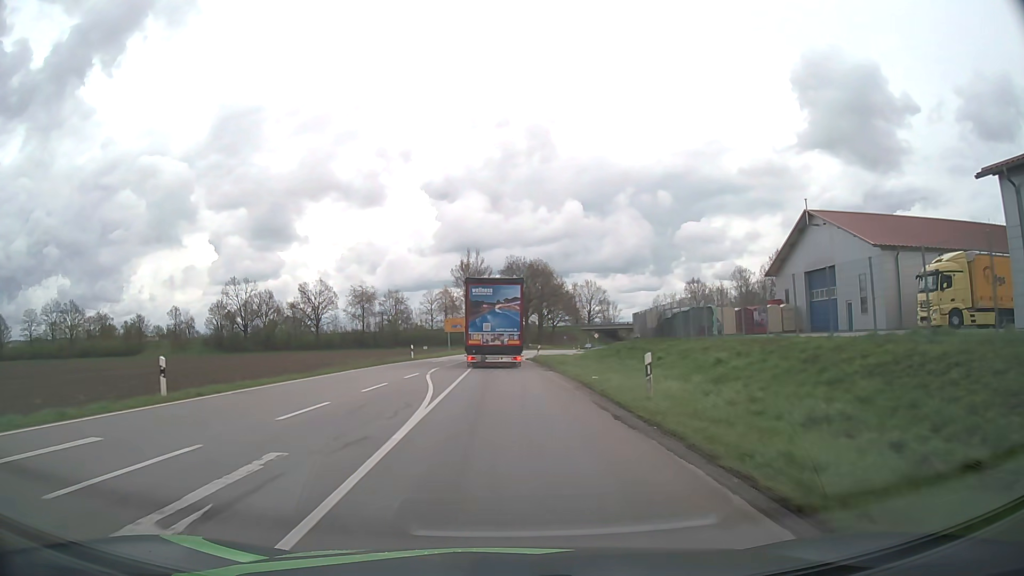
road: tertiary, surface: asphalt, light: Day
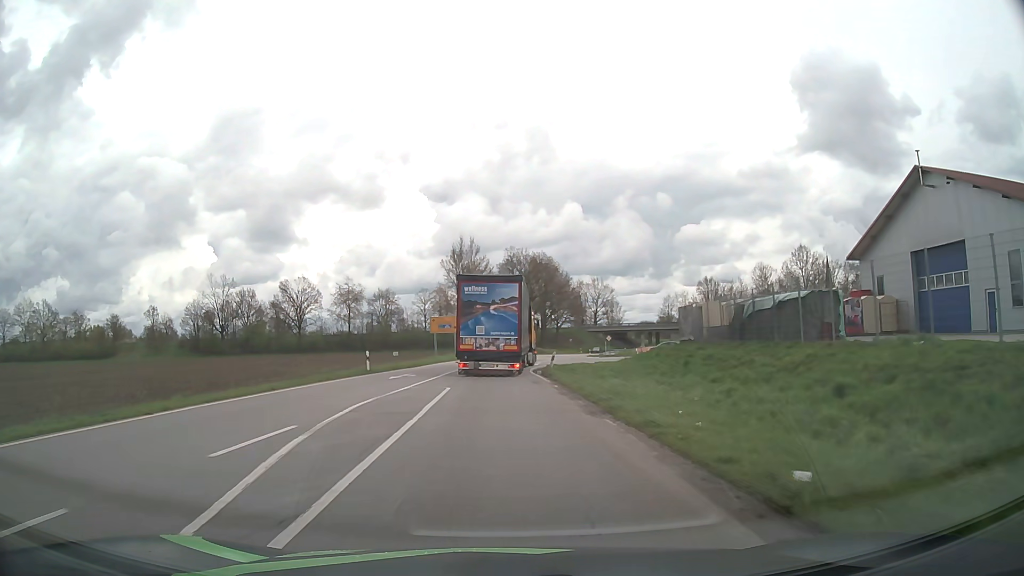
(0.0, +15.1) m; 0°
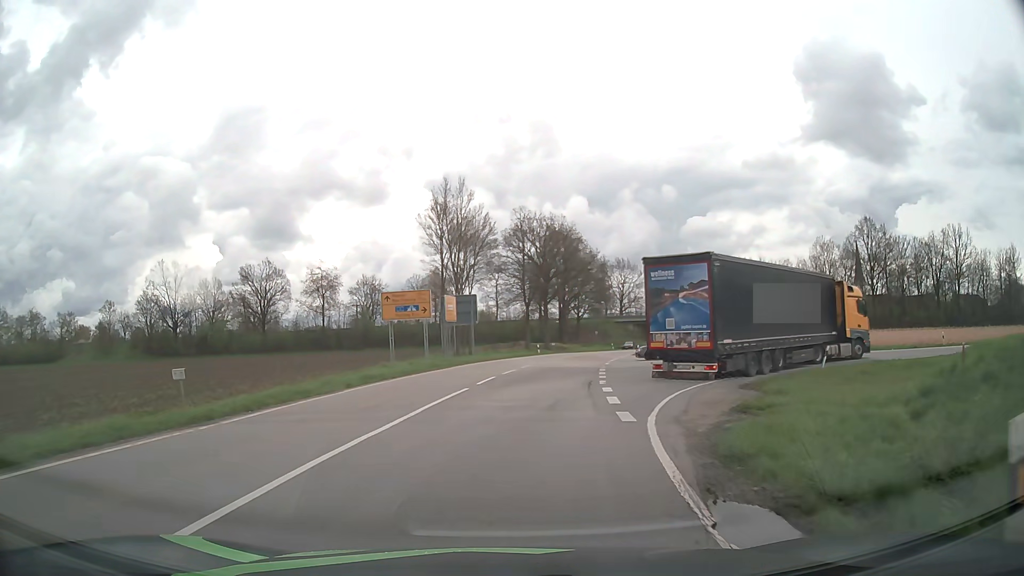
(-0.1, +29.4) m; -1°
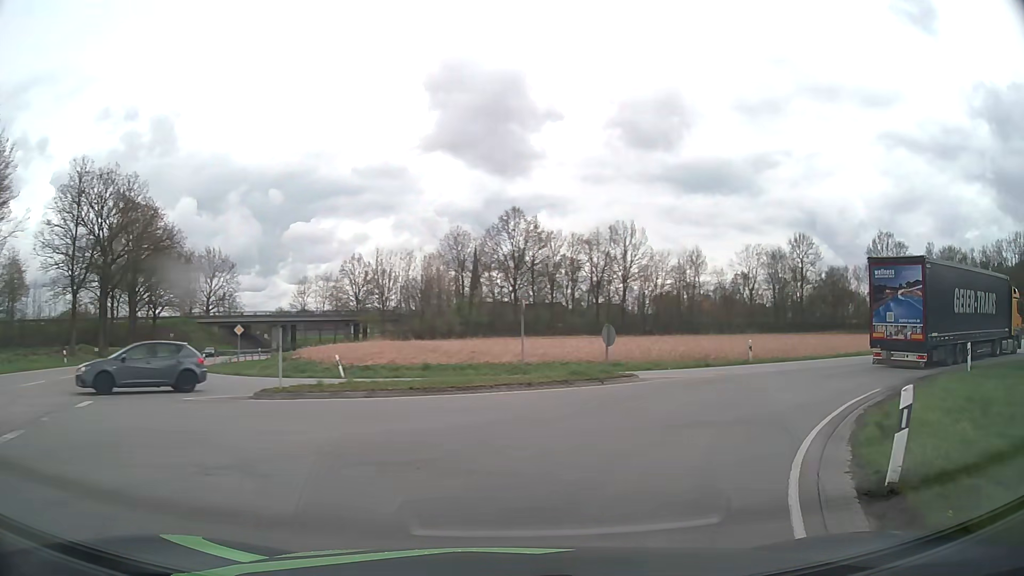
(+5.1, +22.5) m; +33°
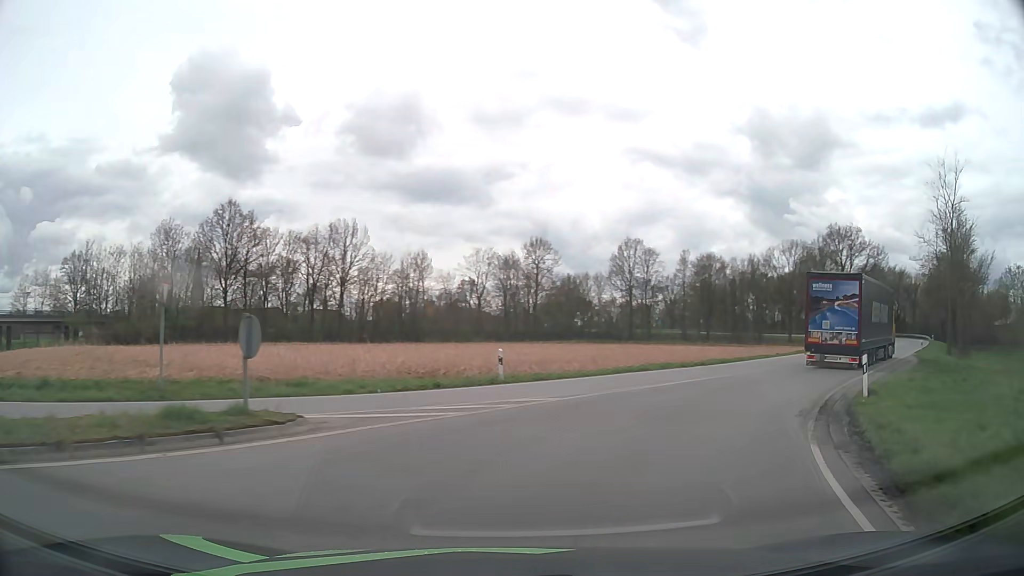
(+1.8, +9.3) m; +23°
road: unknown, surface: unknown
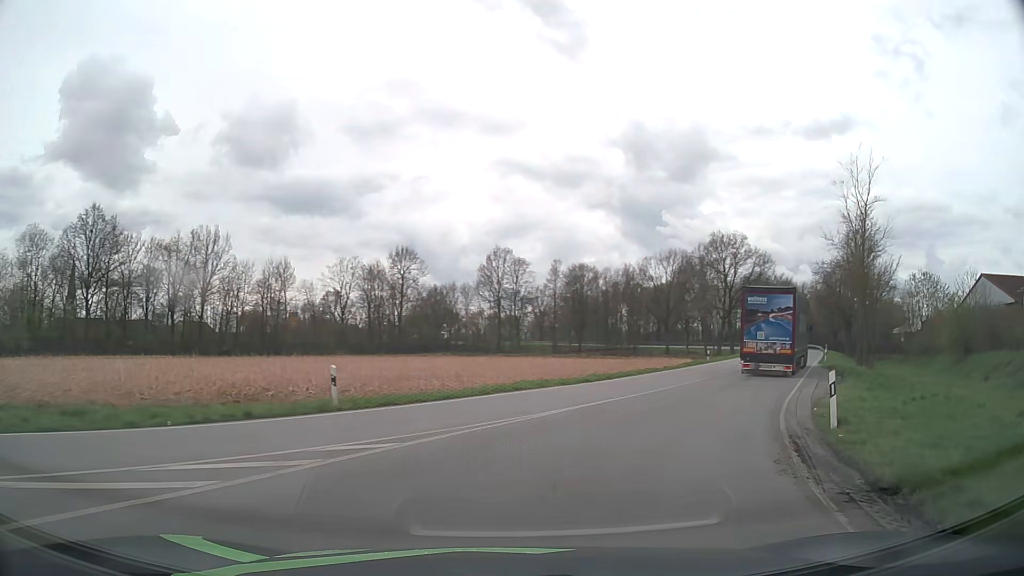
(+0.5, +4.9) m; +11°
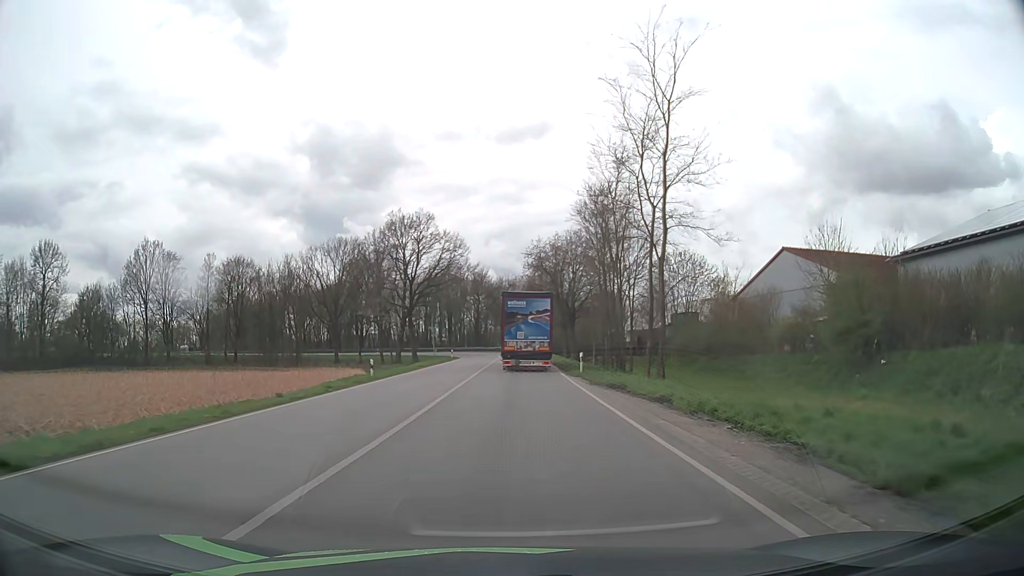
(+7.3, +21.9) m; +28°
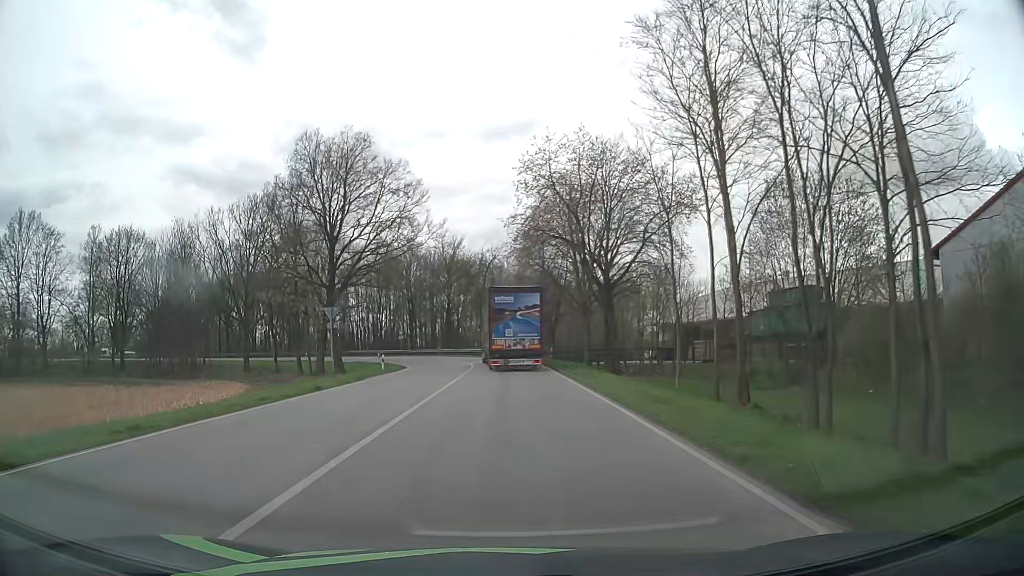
(+0.6, +36.3) m; +1°
(0, +10) (0, +20) (0, +30) (0, +40) (-1, +50) (-3, +60) (-7, +69) (-12, +77) (-19, +85) (-27, +90) m
